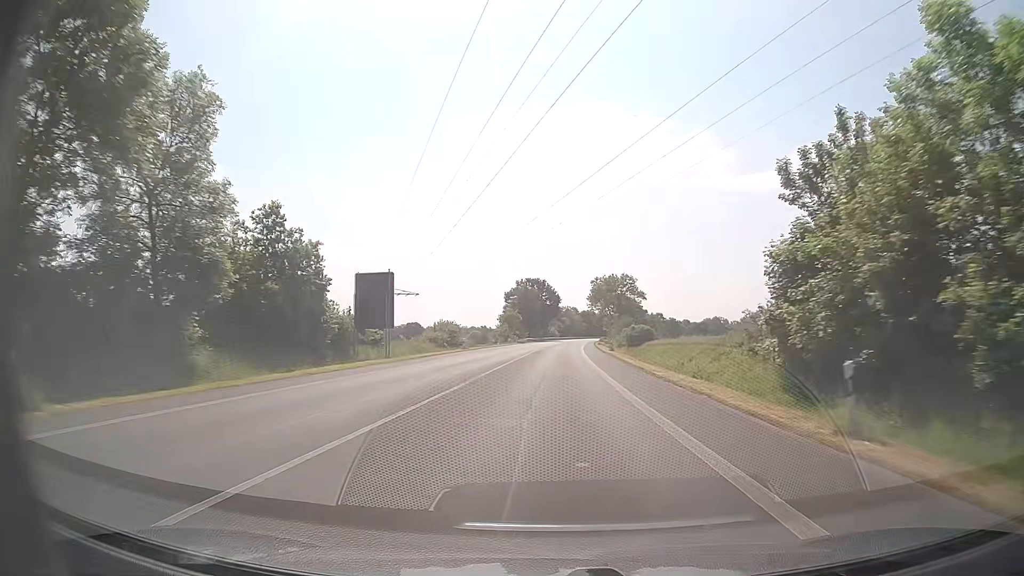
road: primary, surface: asphalt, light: Day
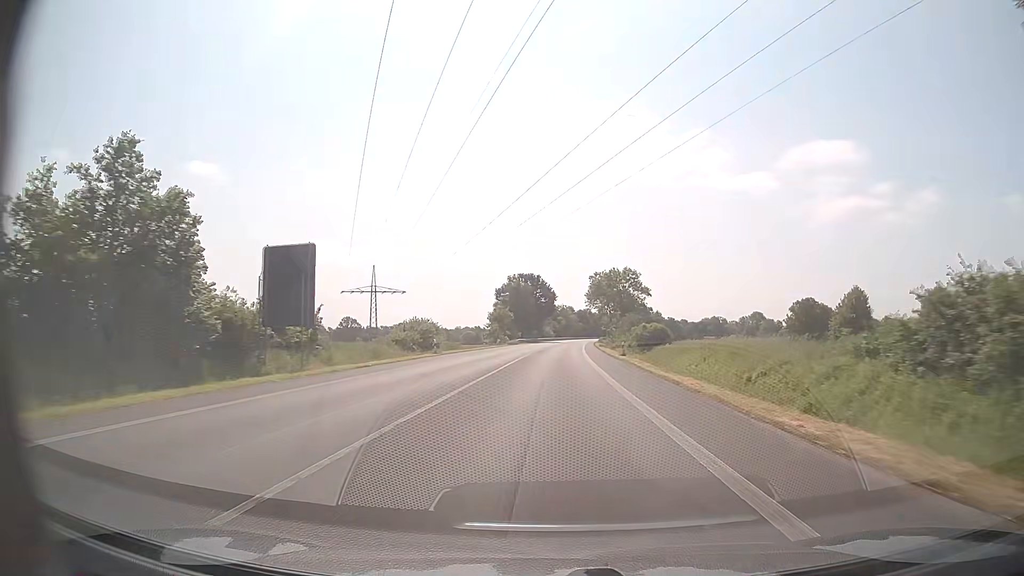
(0.0, +13.0) m; 0°
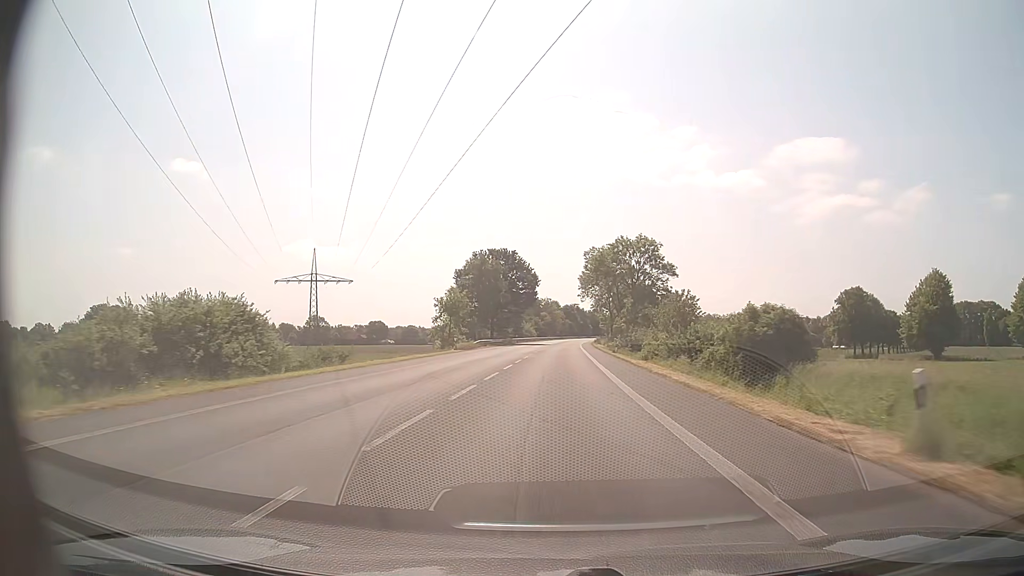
(+0.4, +39.5) m; +1°
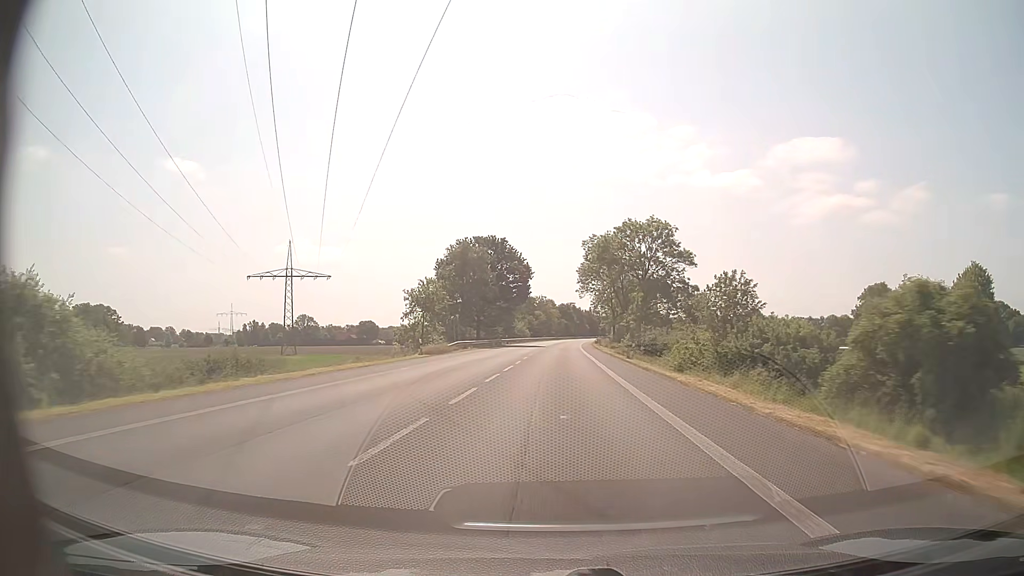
(0.0, +13.4) m; 0°
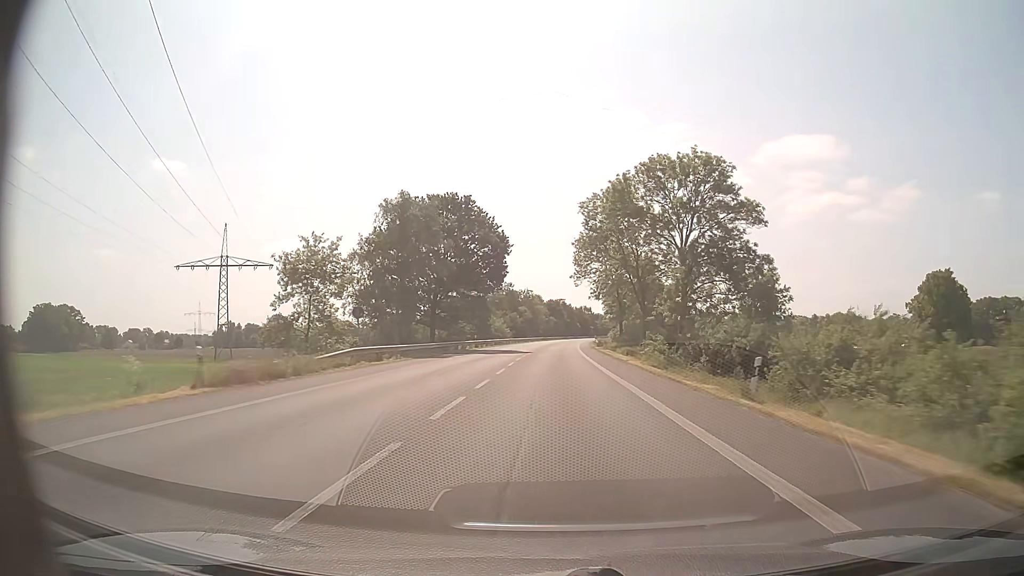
(+0.2, +27.1) m; +1°
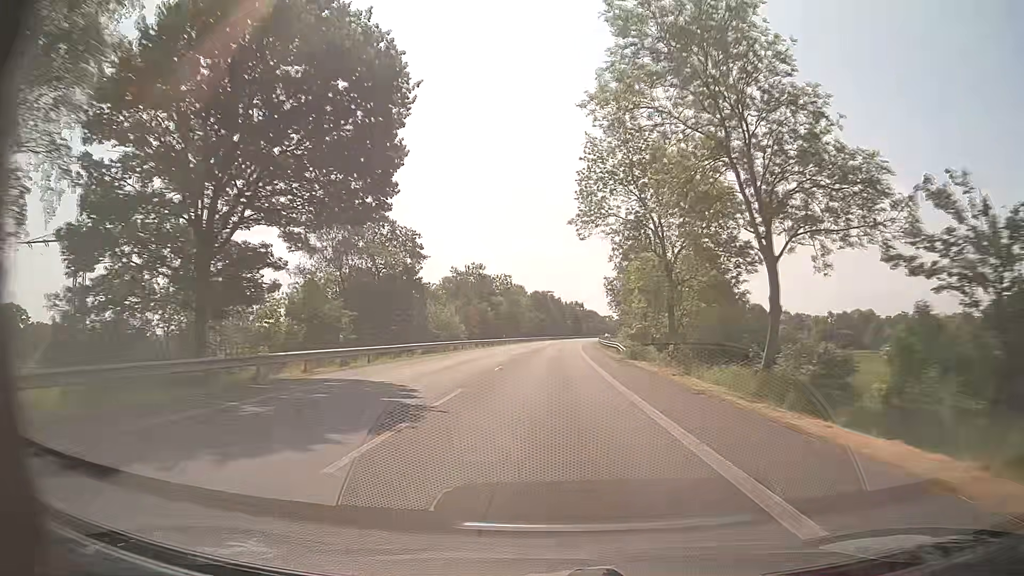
(+0.5, +41.3) m; +1°
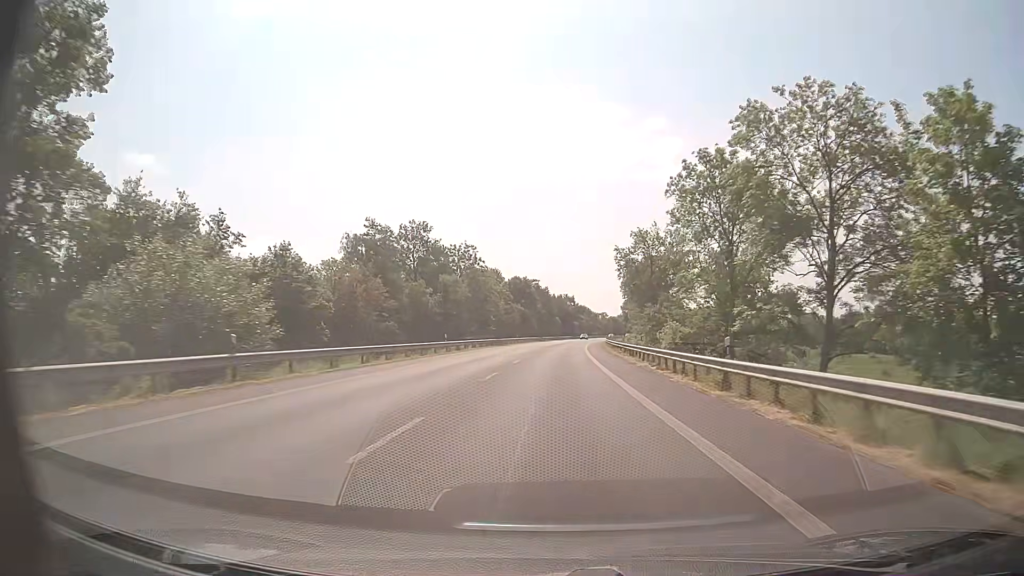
(+0.6, +42.1) m; +1°
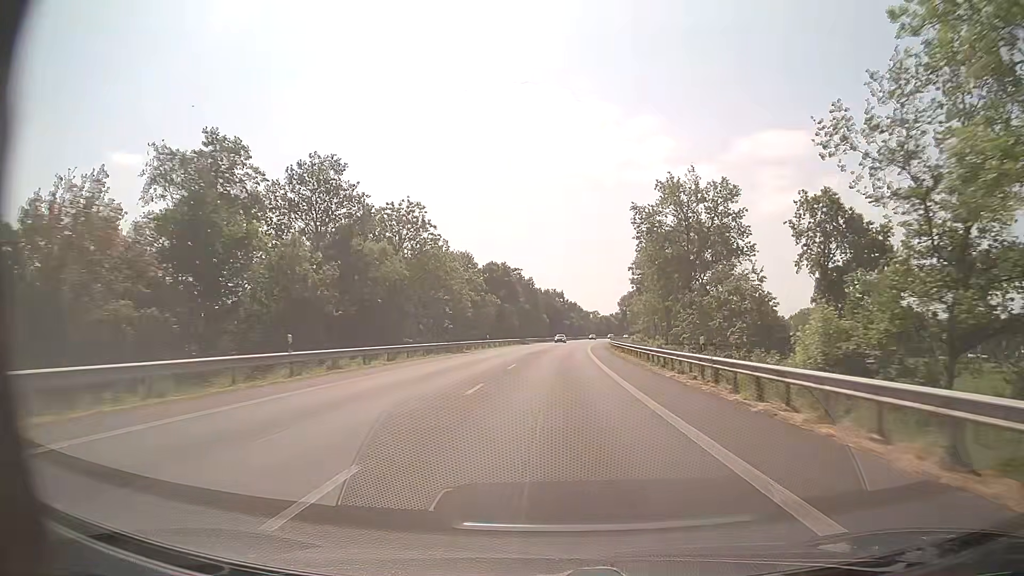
(+0.3, +28.5) m; +1°
(0, +10) (0, +20) (0, +30) (+1, +40) (+1, +50) (+1, +60) (+2, +70) (+2, +80) (+3, +90) (+4, +100) m
